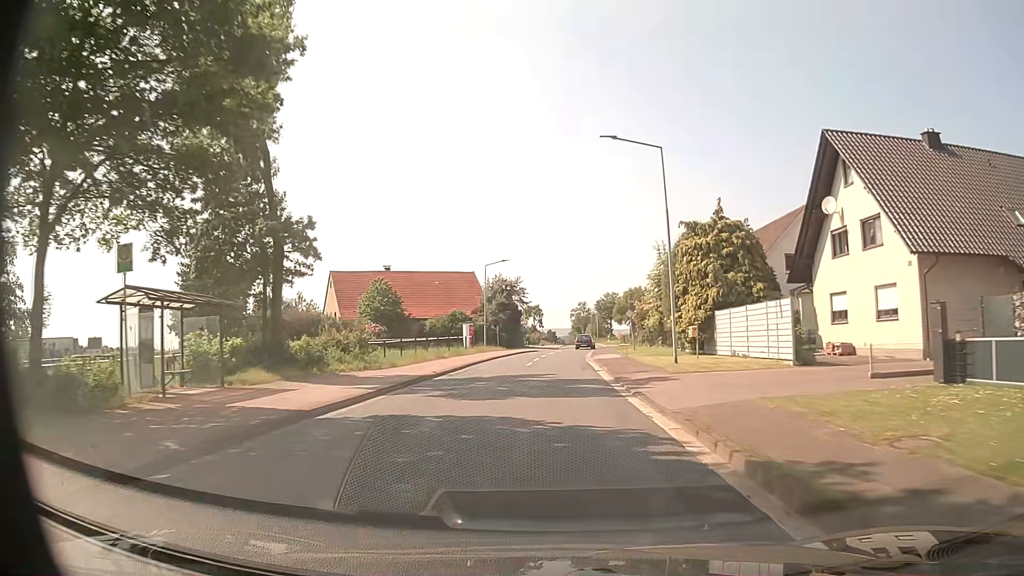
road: tertiary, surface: asphalt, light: Day
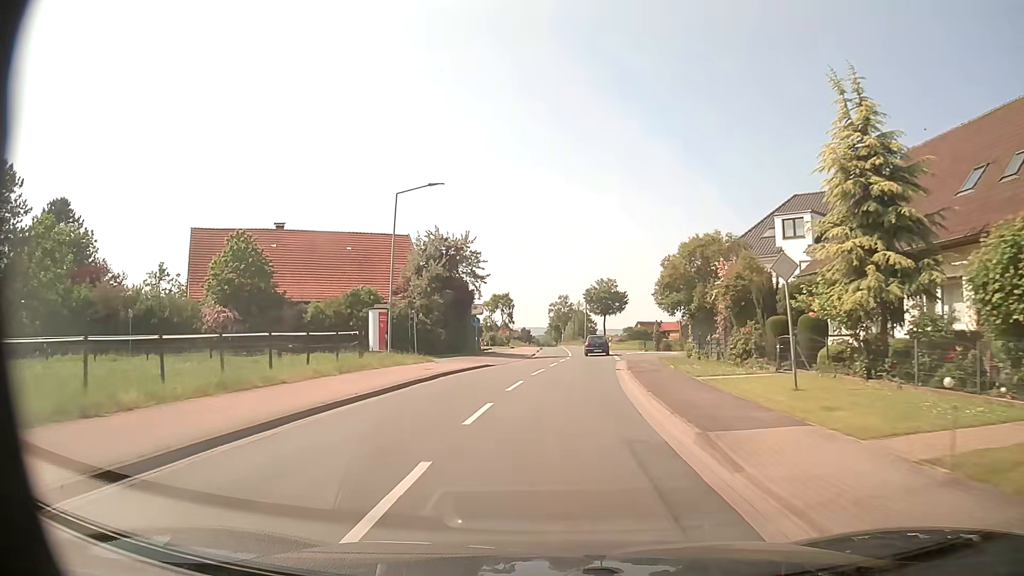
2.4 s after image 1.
(+0.2, +32.5) m; +2°
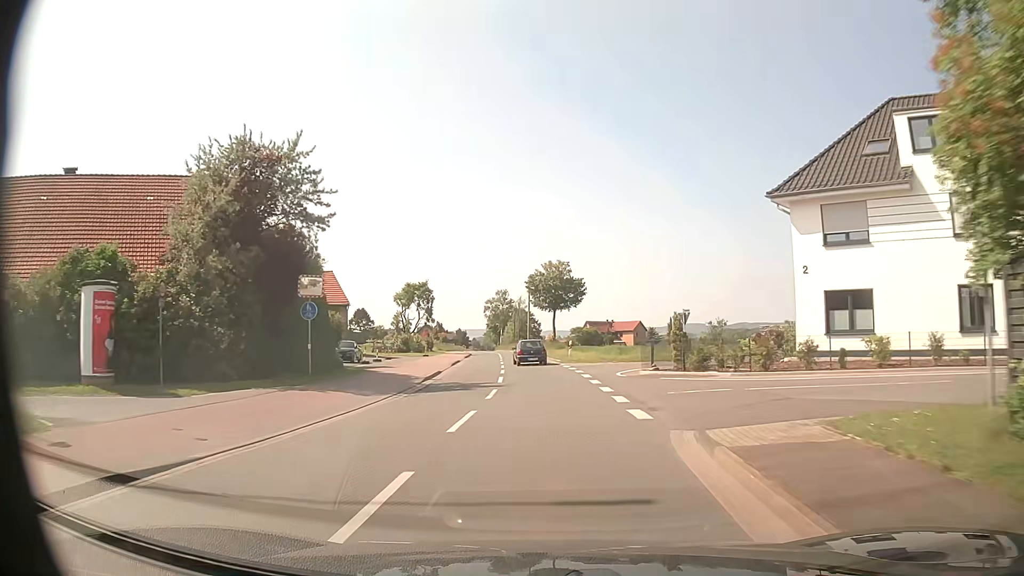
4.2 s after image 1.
(+1.1, +24.7) m; +5°
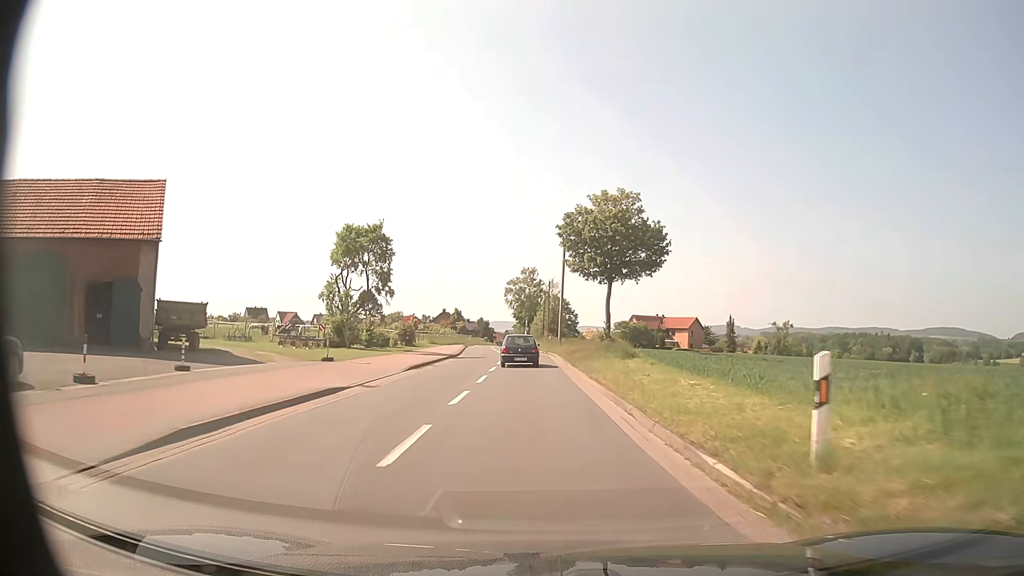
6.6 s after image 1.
(-0.6, +33.4) m; -3°
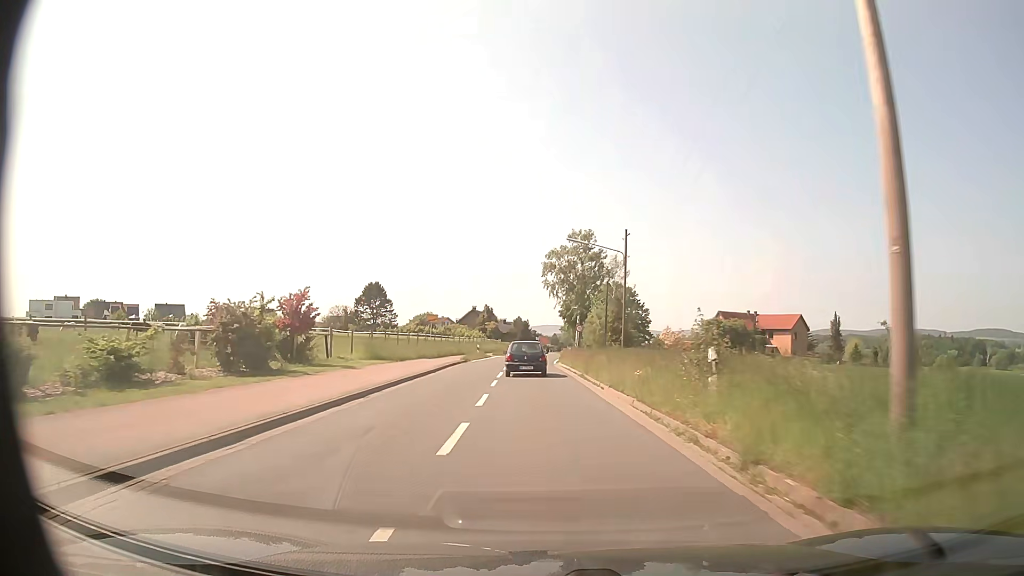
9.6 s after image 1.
(-1.5, +41.6) m; -5°
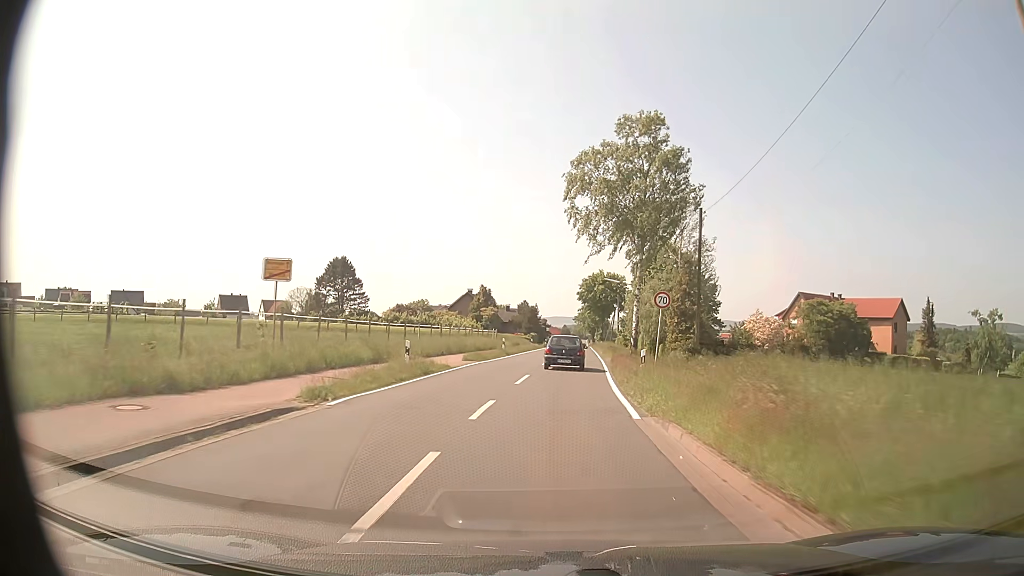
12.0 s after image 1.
(-0.6, +34.4) m; 0°
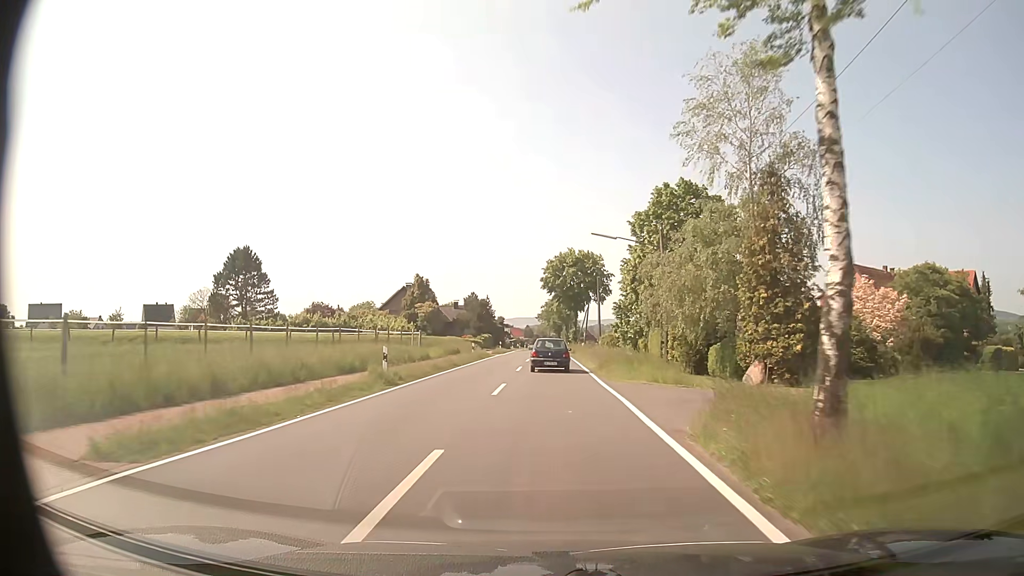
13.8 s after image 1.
(+0.7, +26.5) m; +3°
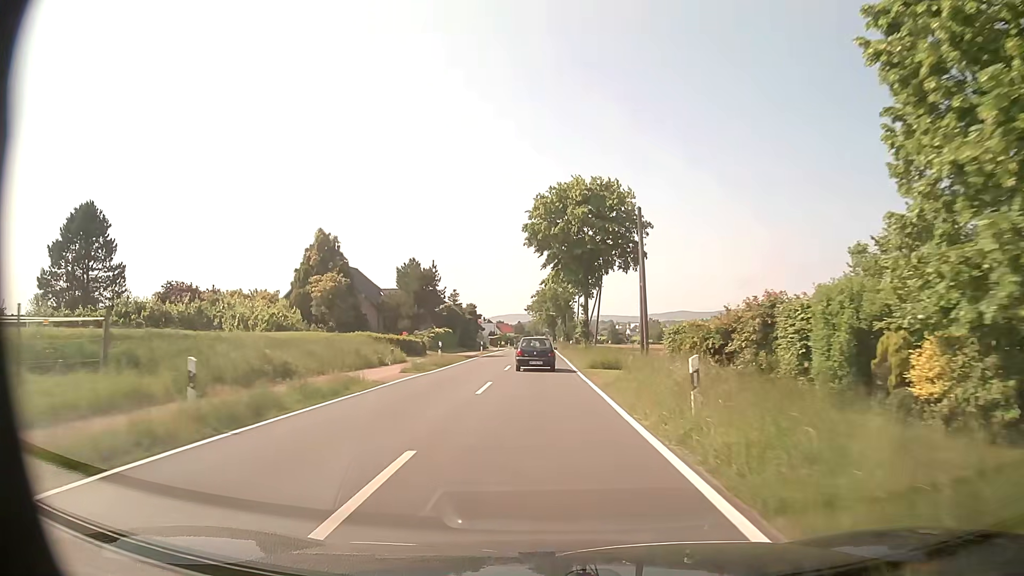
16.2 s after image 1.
(+0.3, +36.4) m; +1°
(0, +10) (0, +20) (0, +30) (-1, +40) (-1, +50) (-1, +60) (-1, +70) (-1, +80) (-1, +90) (-1, +100) m
